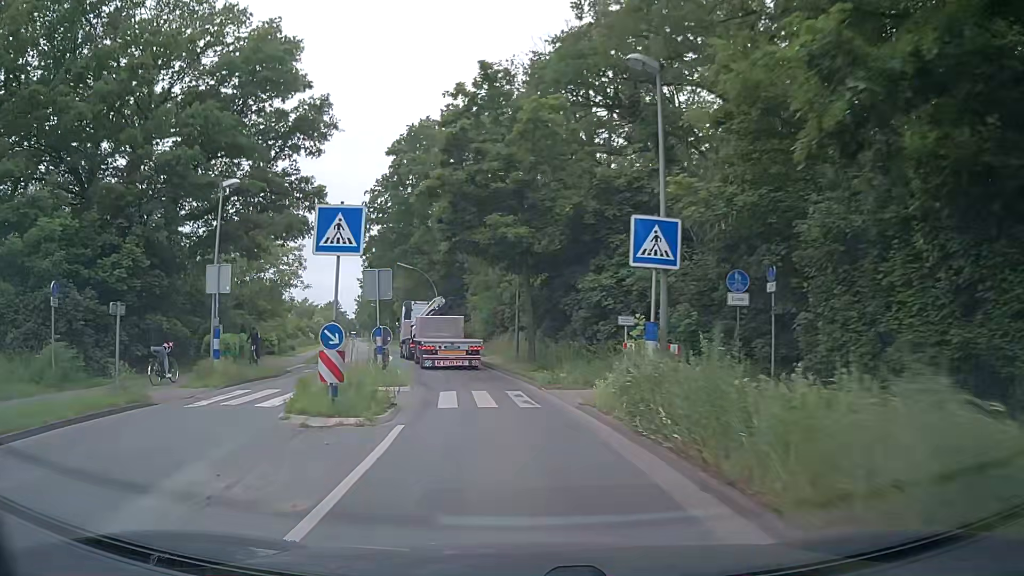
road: secondary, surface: asphalt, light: Day
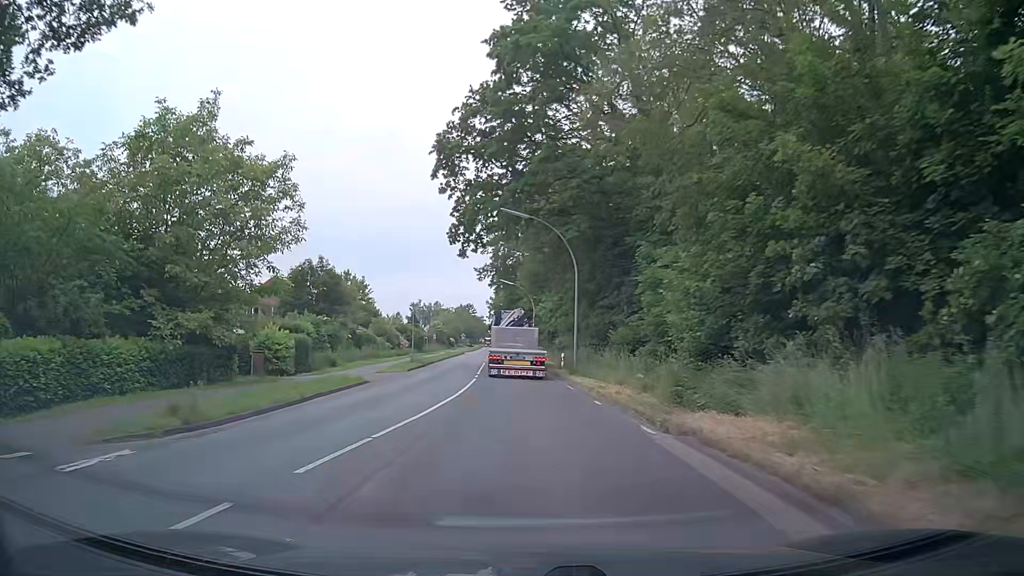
(-3.1, +27.8) m; -11°
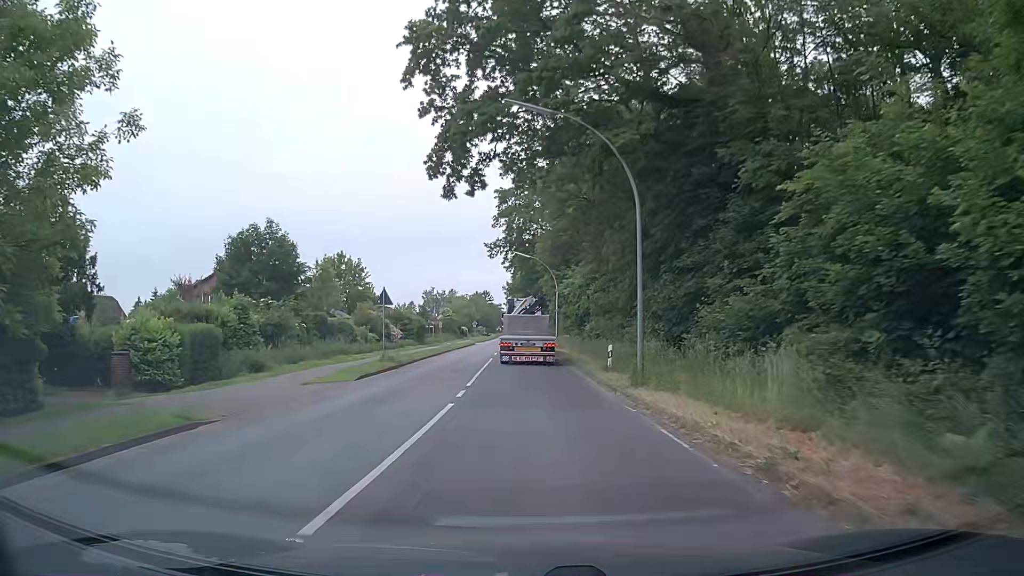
(-0.4, +14.4) m; -2°
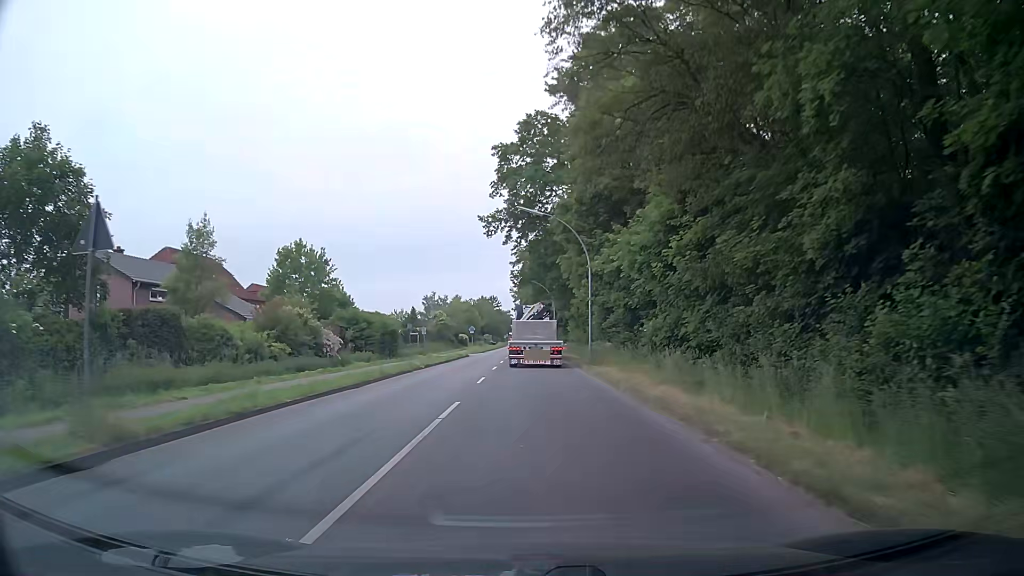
(-0.4, +22.4) m; -2°
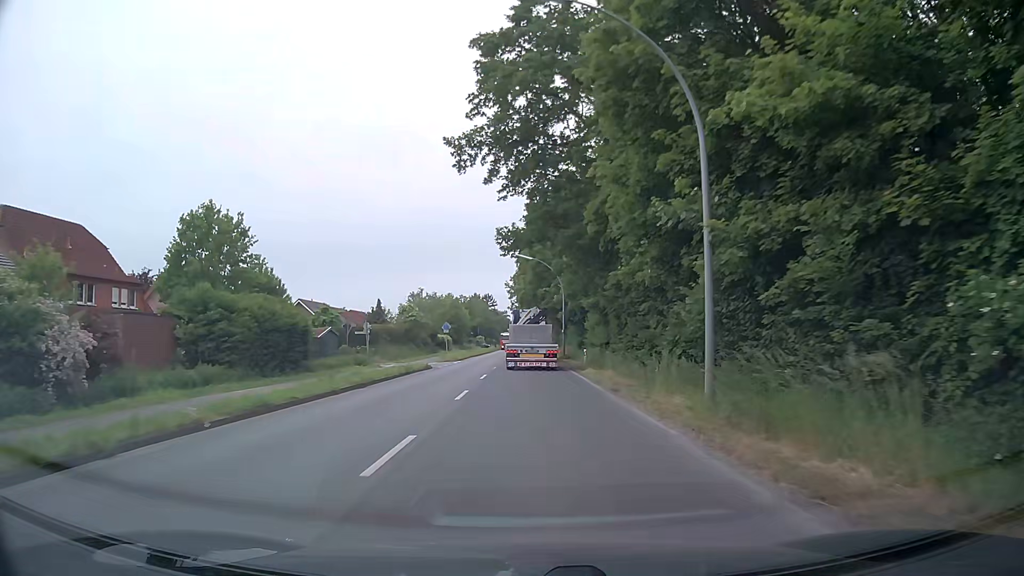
(+0.1, +23.1) m; +1°
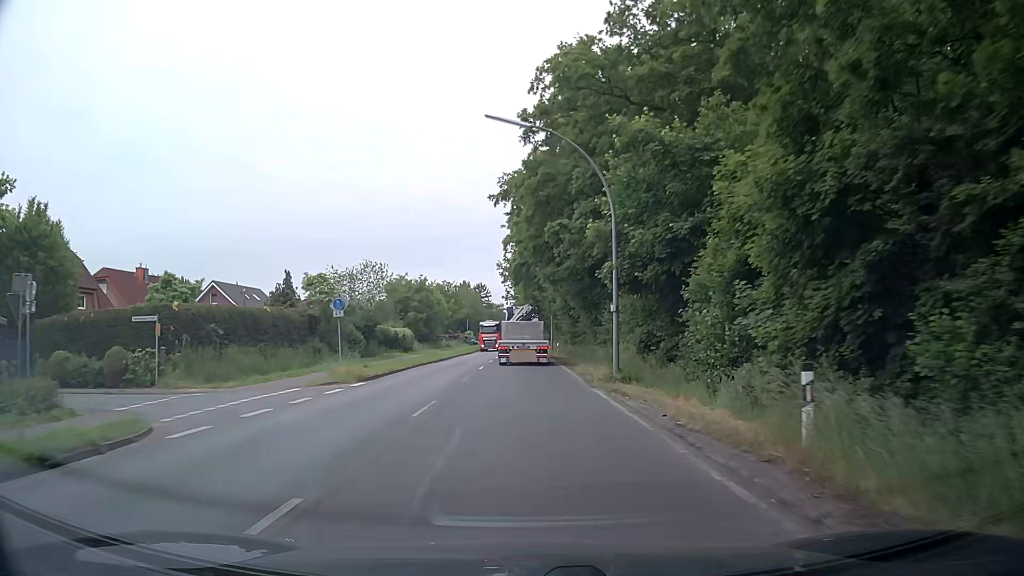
(-0.1, +31.6) m; 0°
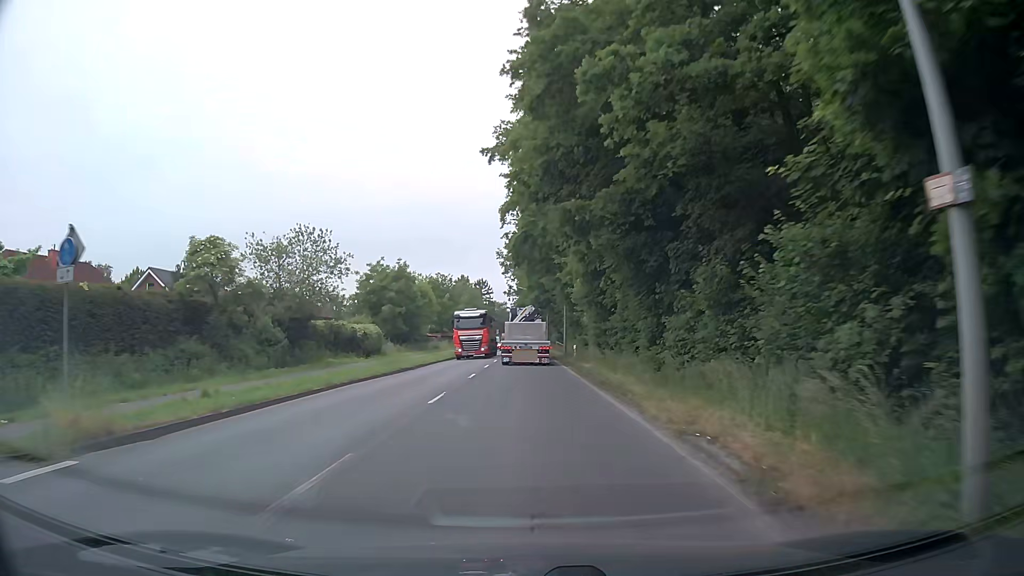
(-0.1, +16.1) m; 0°
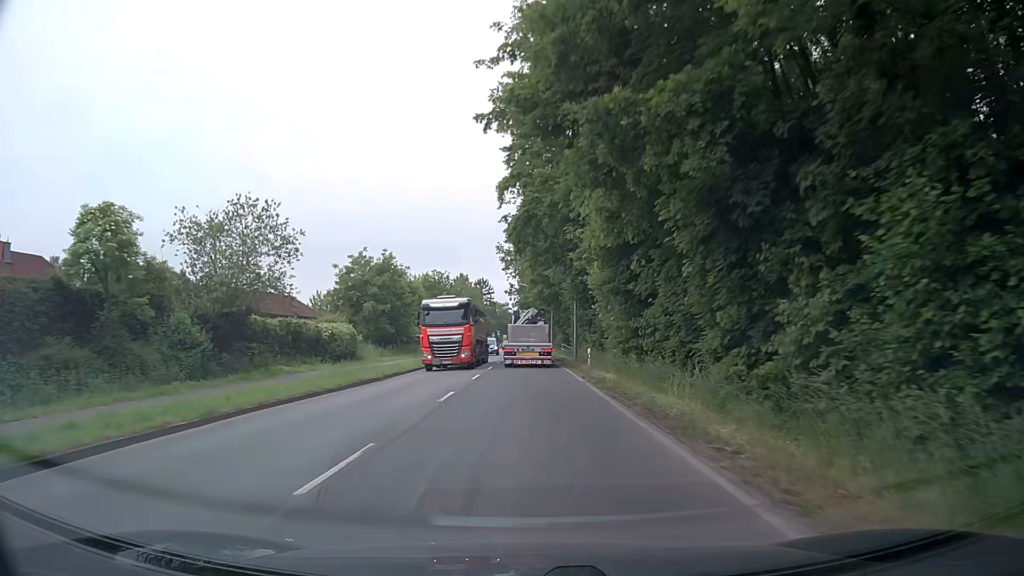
(0.0, +8.2) m; -1°
(0, +10) (0, +20) (0, +30) (0, +40) (0, +50) (0, +60) (0, +70) (0, +80) (+1, +90) (+1, +100) m
